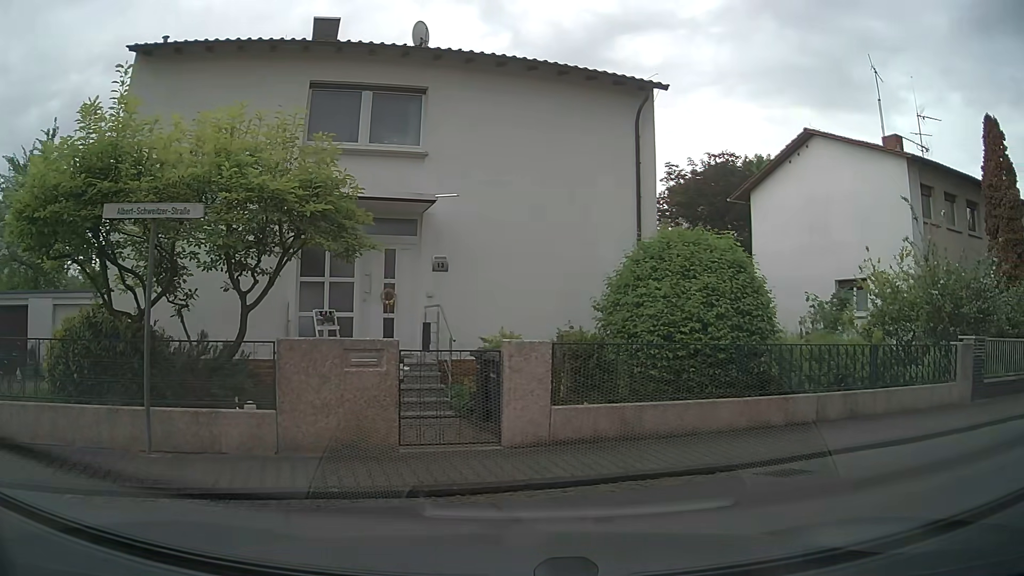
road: residential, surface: asphalt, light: Day
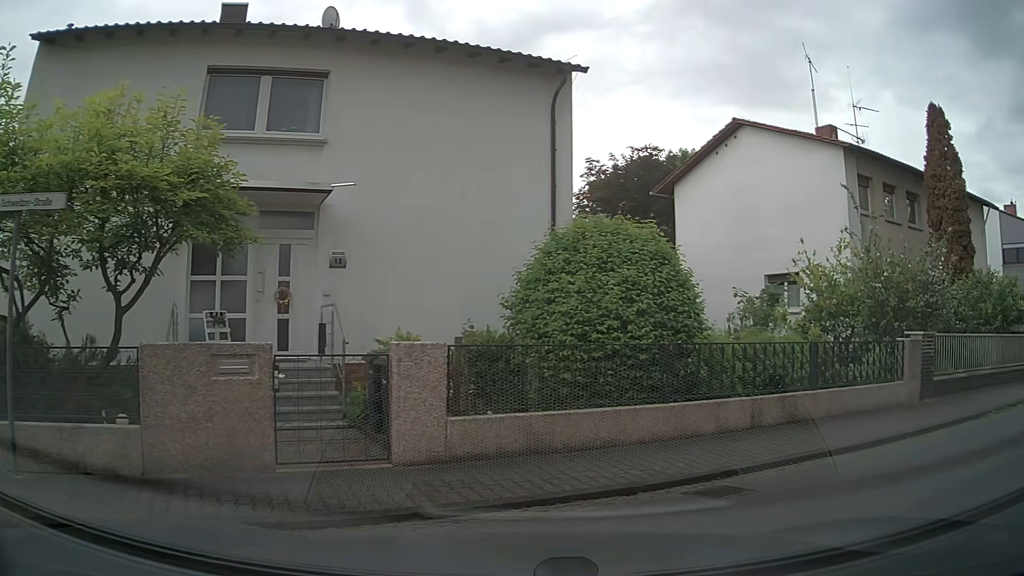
(+0.1, +1.0) m; +8°
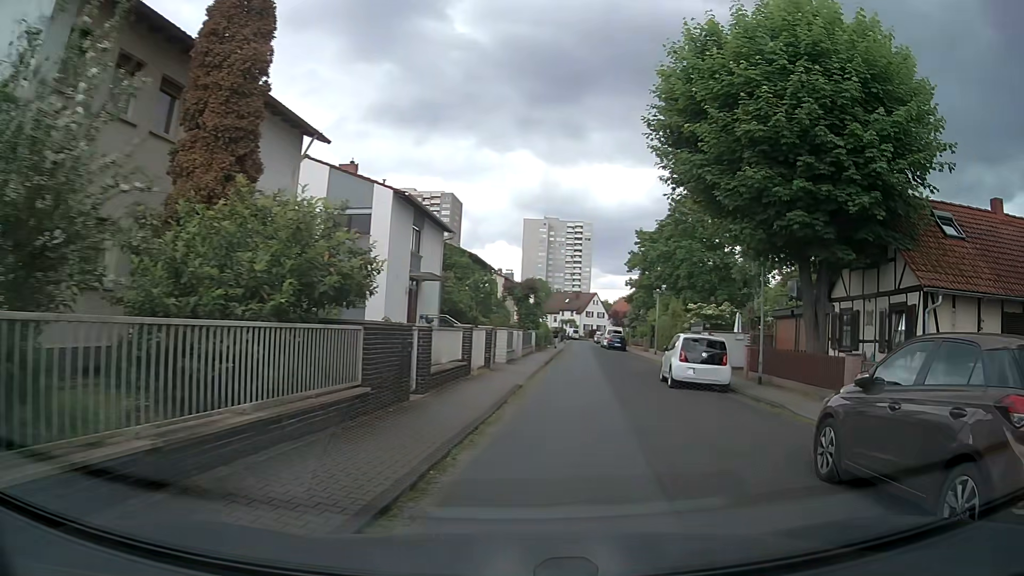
(+5.4, +8.5) m; +60°
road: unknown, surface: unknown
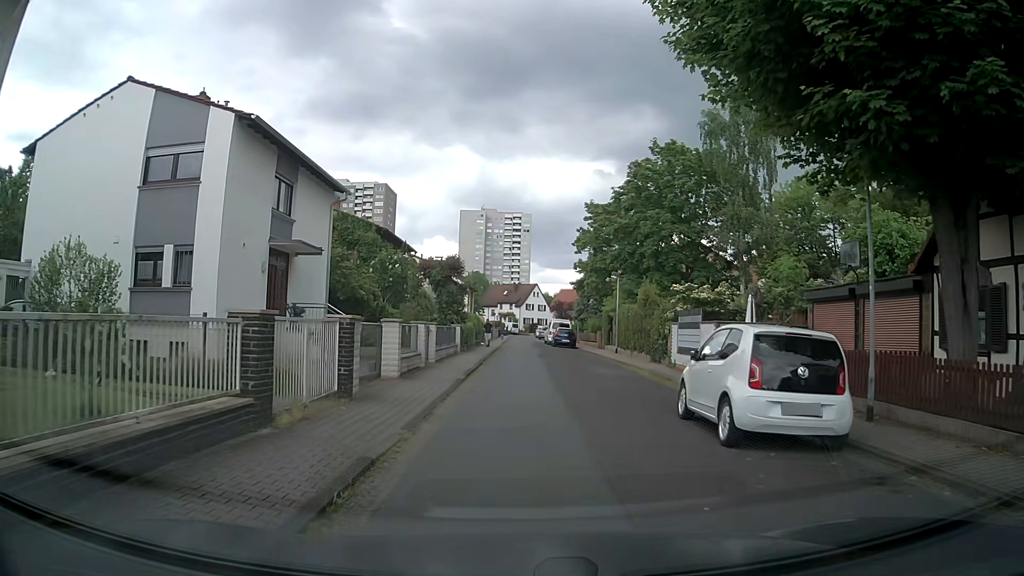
(+0.6, +10.2) m; +4°
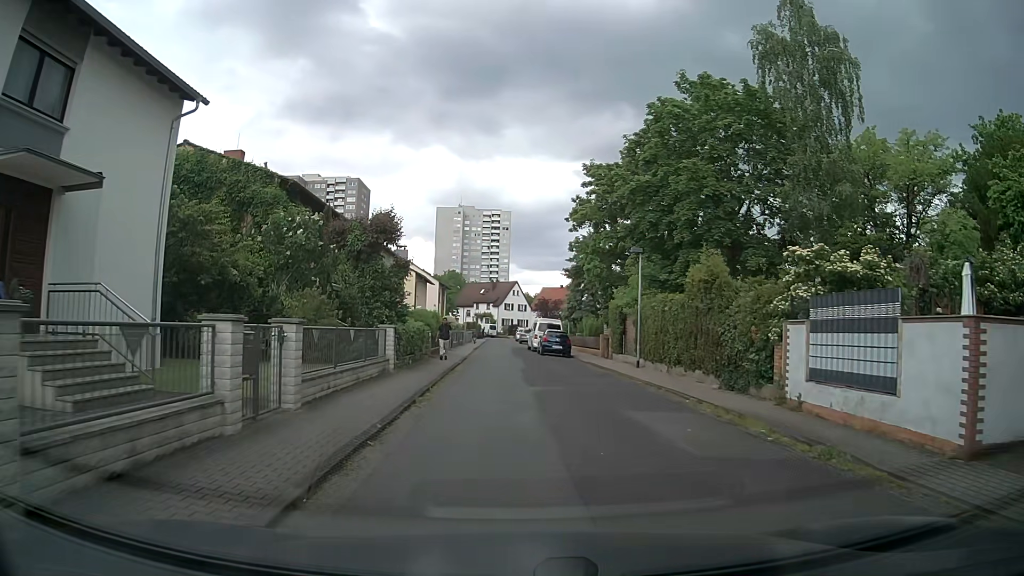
(+0.2, +12.4) m; +1°
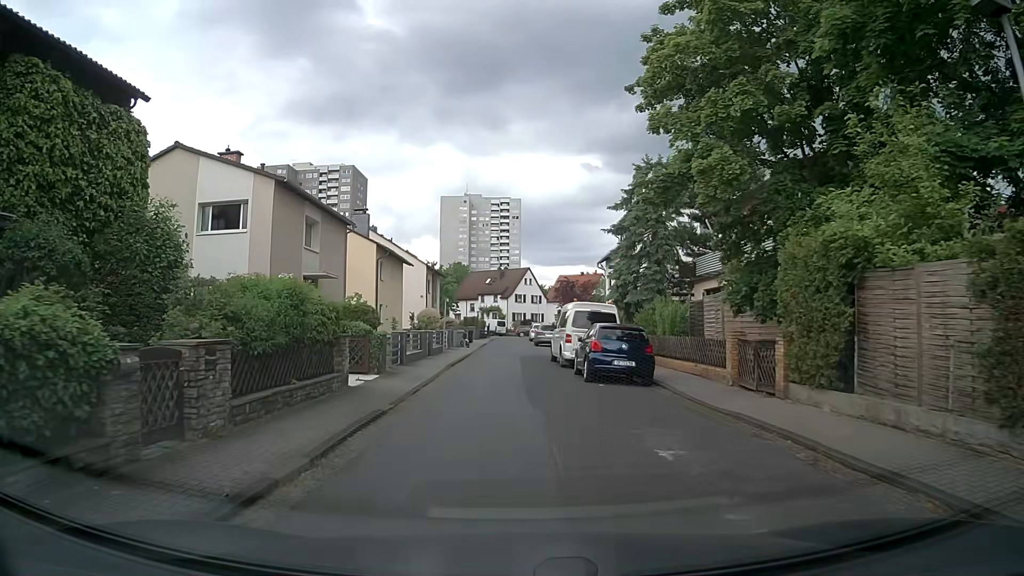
(+0.4, +20.6) m; 0°
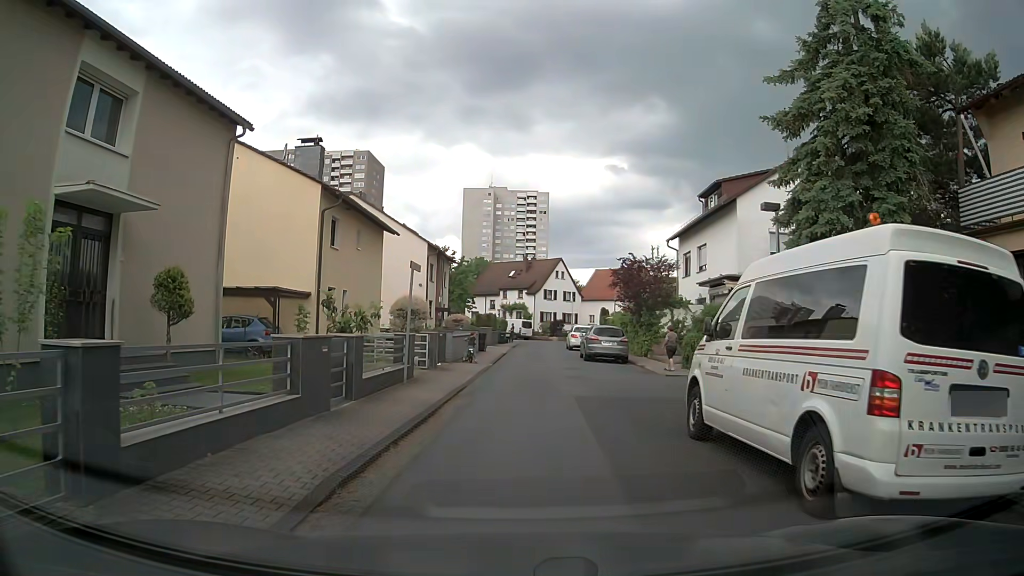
(-0.6, +17.1) m; -4°
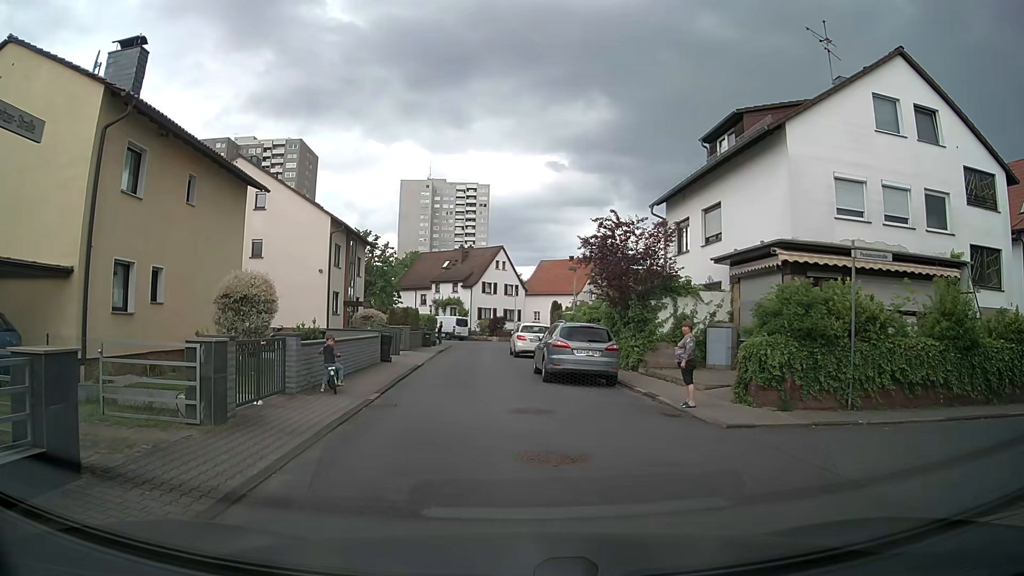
(+0.6, +11.0) m; +5°
